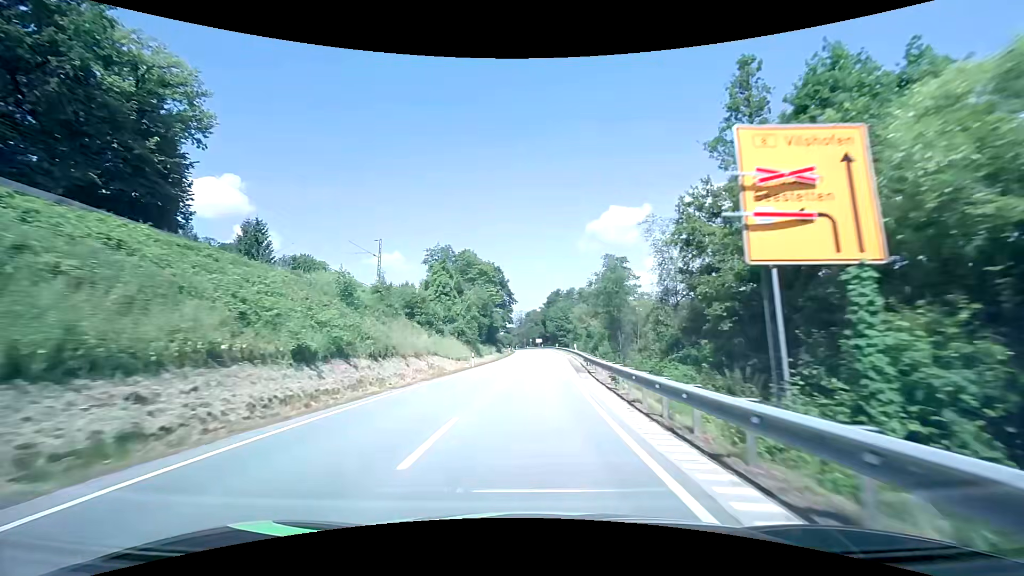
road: primary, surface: asphalt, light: Day
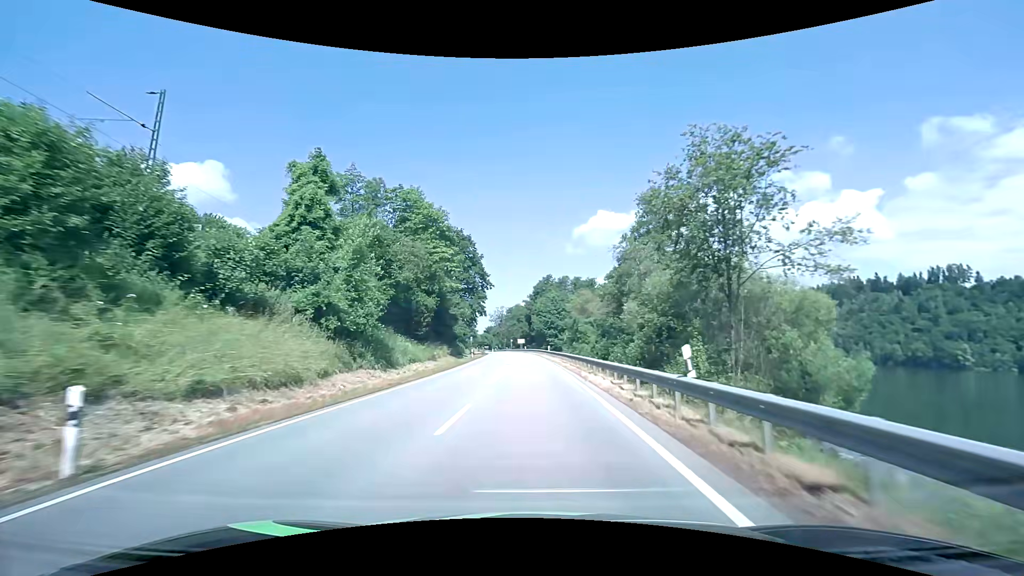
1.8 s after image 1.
(+0.6, +33.6) m; +2°
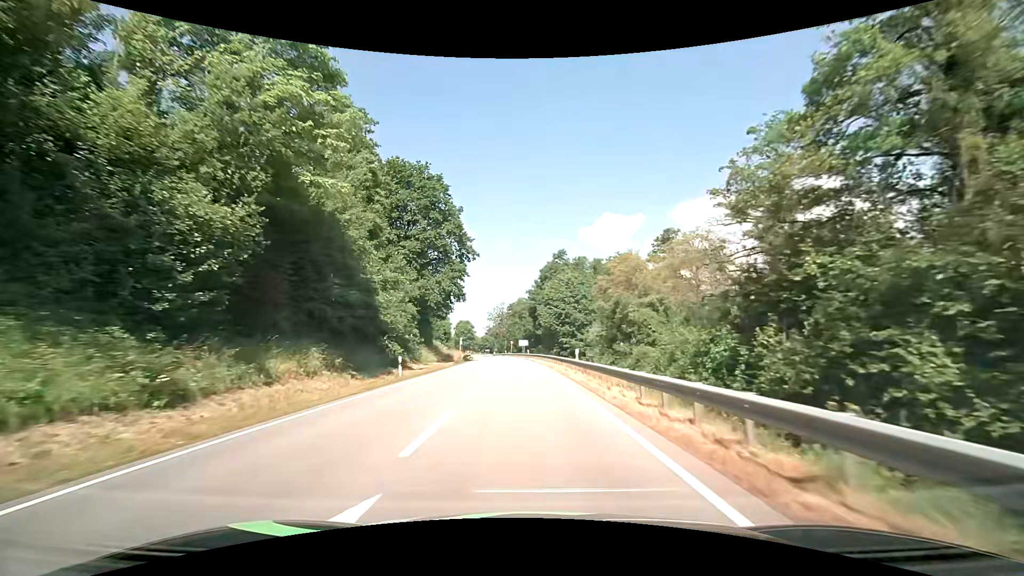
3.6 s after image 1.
(+0.1, +31.8) m; 0°
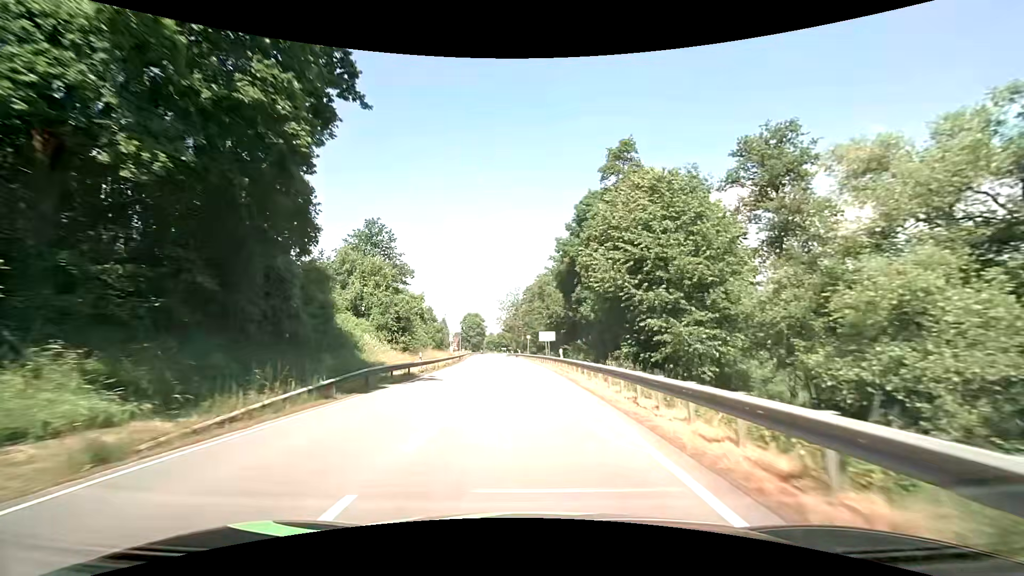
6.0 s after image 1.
(-0.9, +41.8) m; -2°
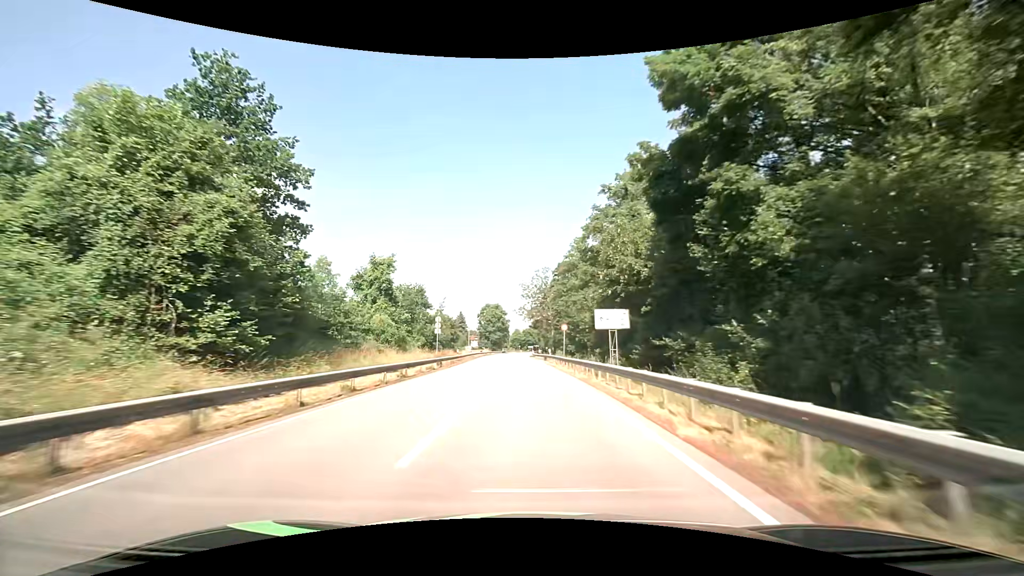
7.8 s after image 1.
(-0.9, +31.1) m; -3°
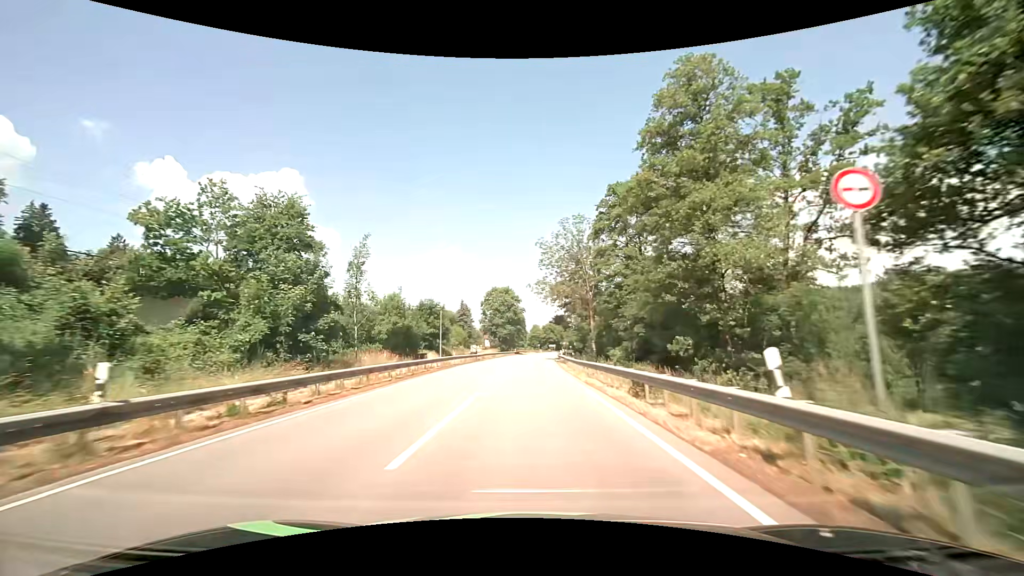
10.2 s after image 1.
(-0.7, +42.3) m; -2°
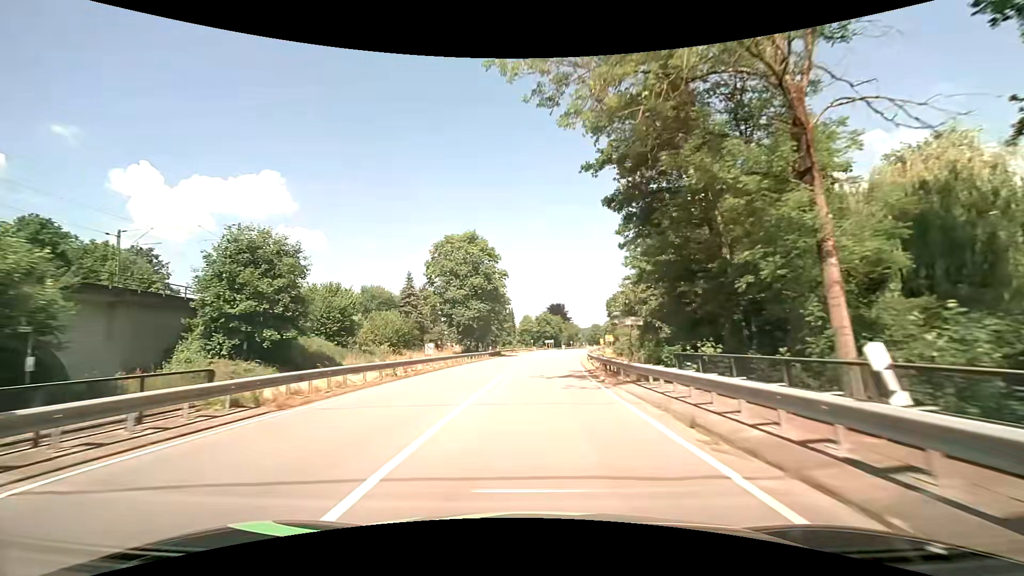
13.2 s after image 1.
(0.0, +53.5) m; +1°
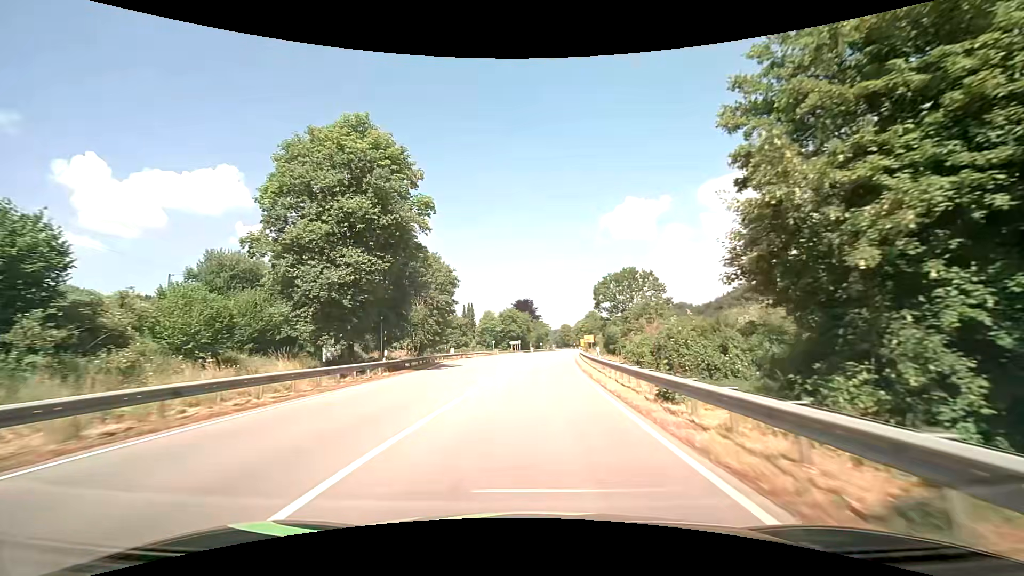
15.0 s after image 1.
(+1.0, +31.1) m; +4°
(0, +10) (0, +20) (+1, +30) (+1, +40) (+1, +50) (+1, +60) (+1, +70) (+2, +80) (+2, +90) (+3, +100) m
